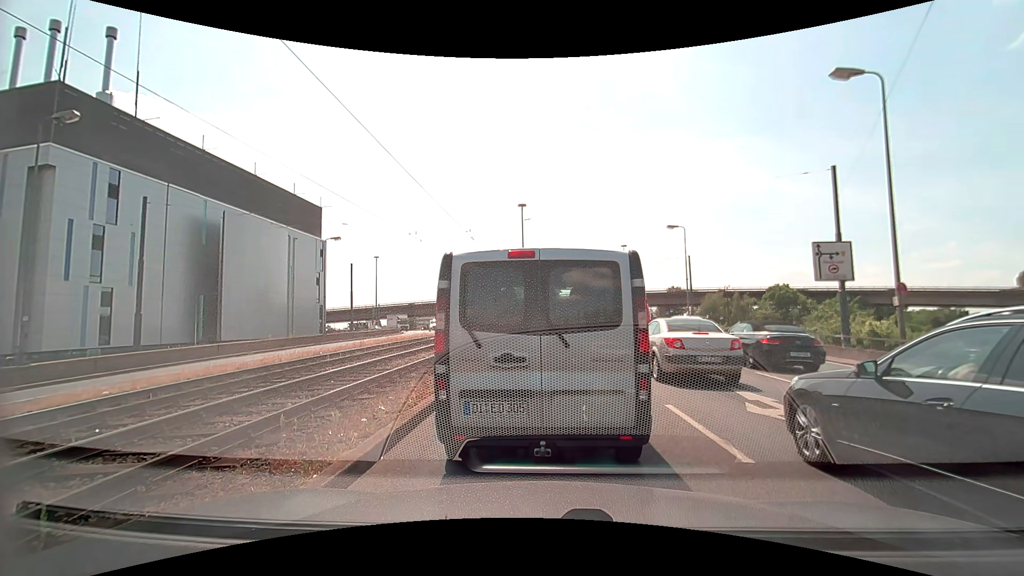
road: primary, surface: asphalt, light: Day
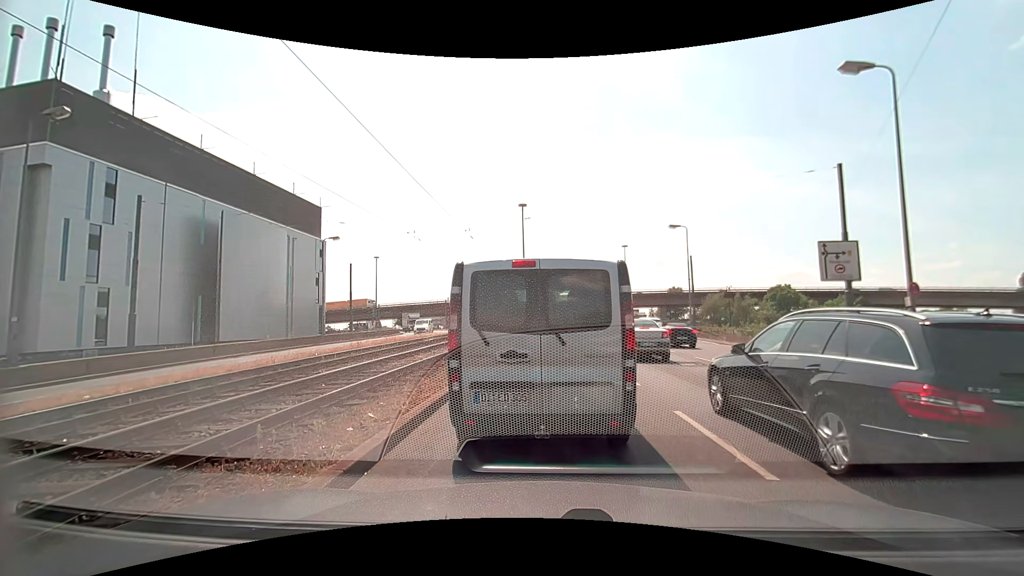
(0.0, +0.5) m; 0°
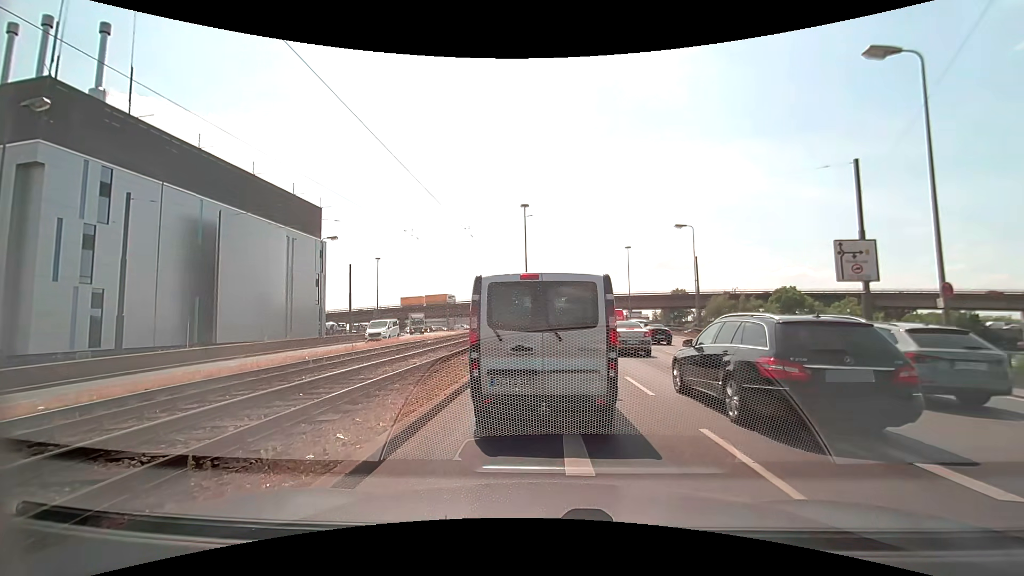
(0.0, +1.1) m; -2°
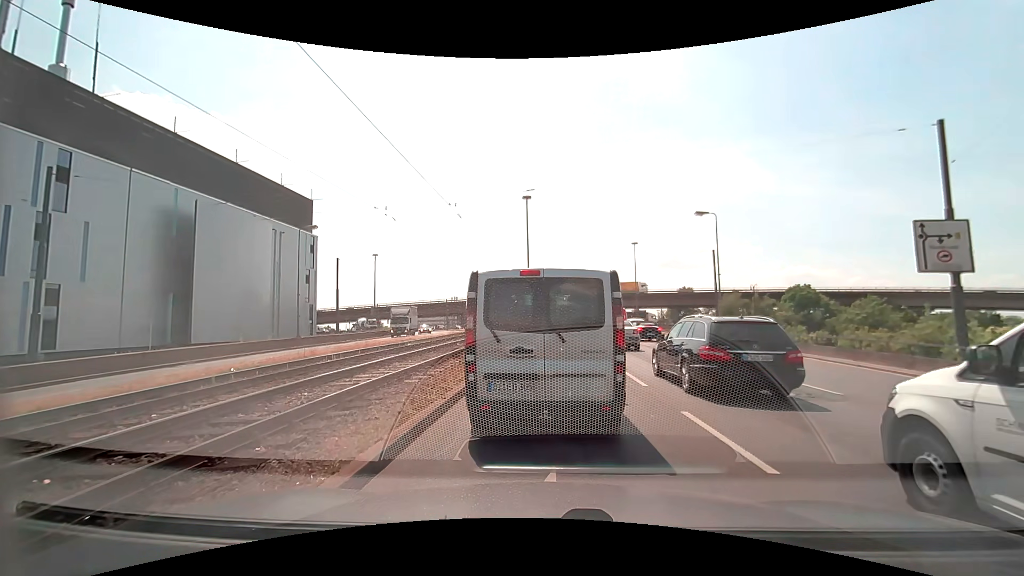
(+0.1, +4.8) m; +1°
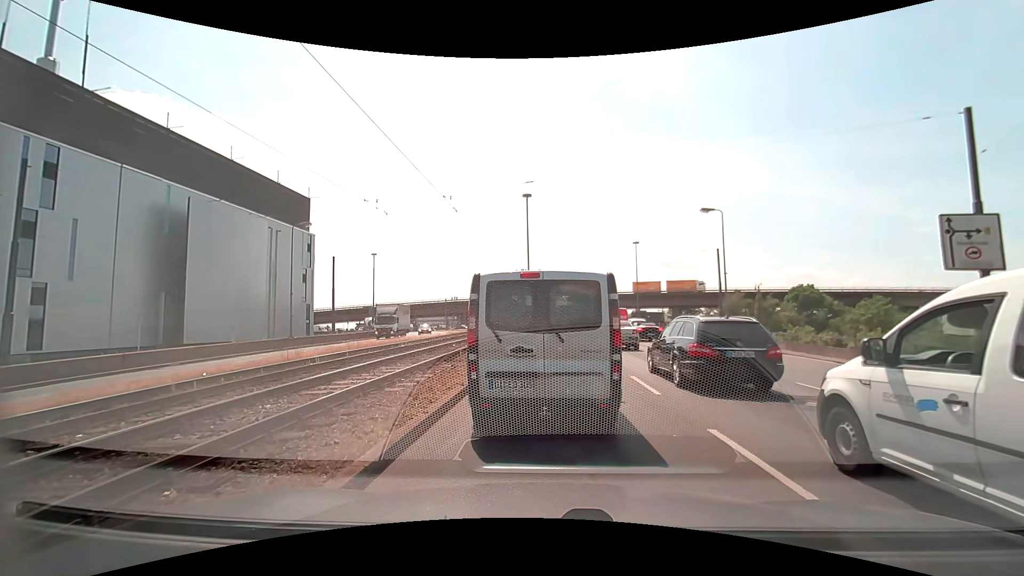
(0.0, +1.2) m; -1°
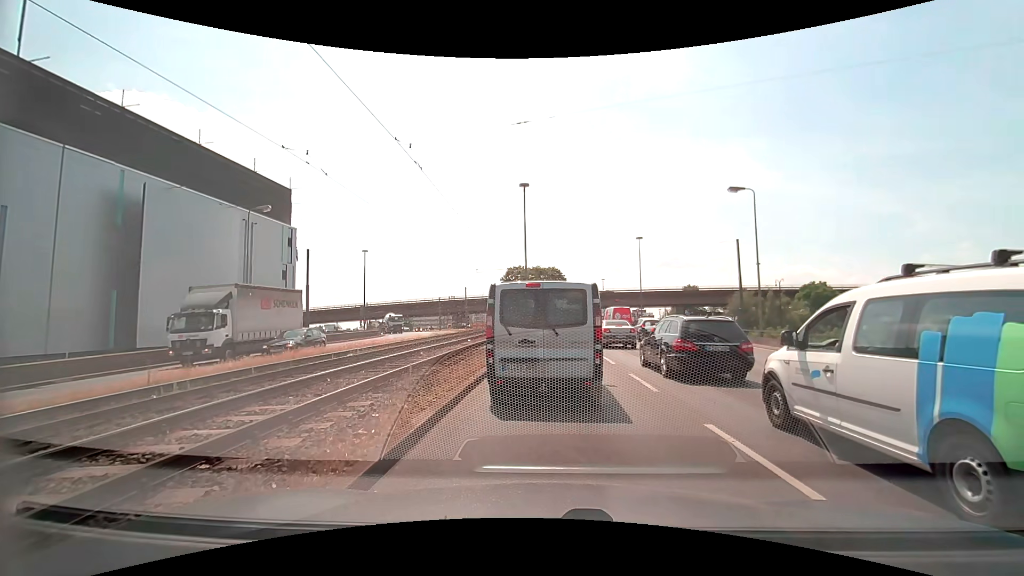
(+0.1, +5.9) m; +1°
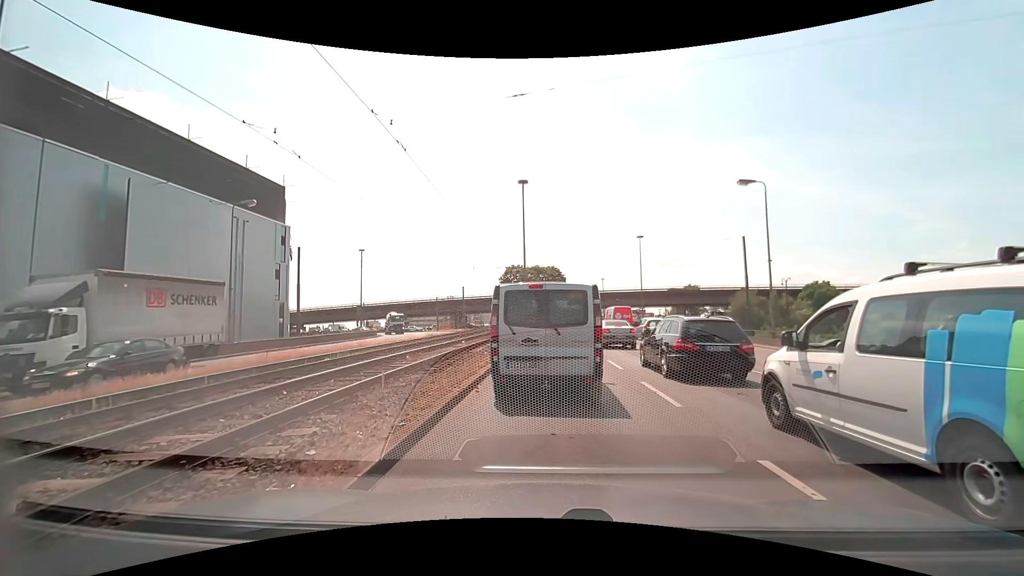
(0.0, +1.7) m; -1°
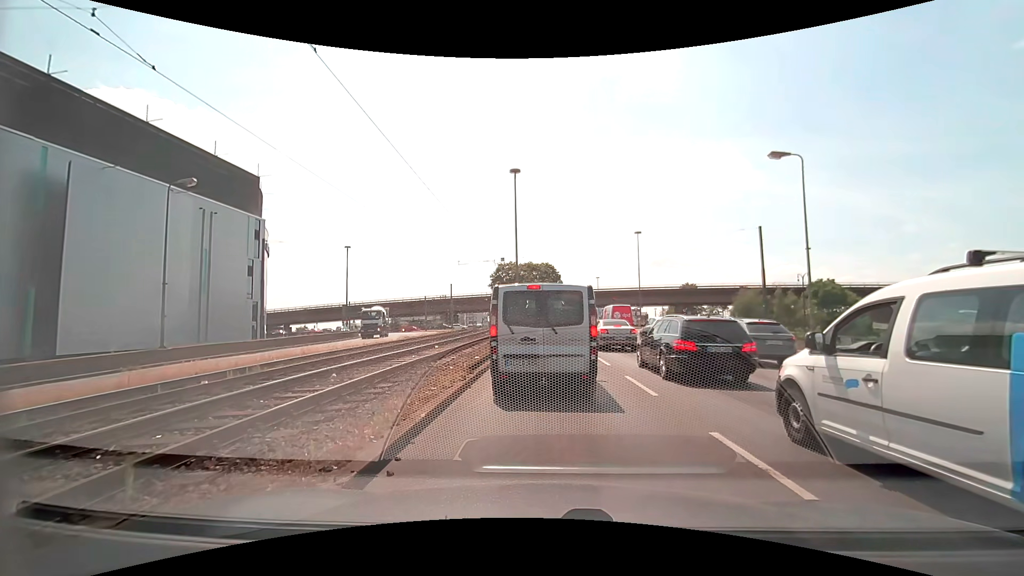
(+0.1, +4.9) m; +1°
